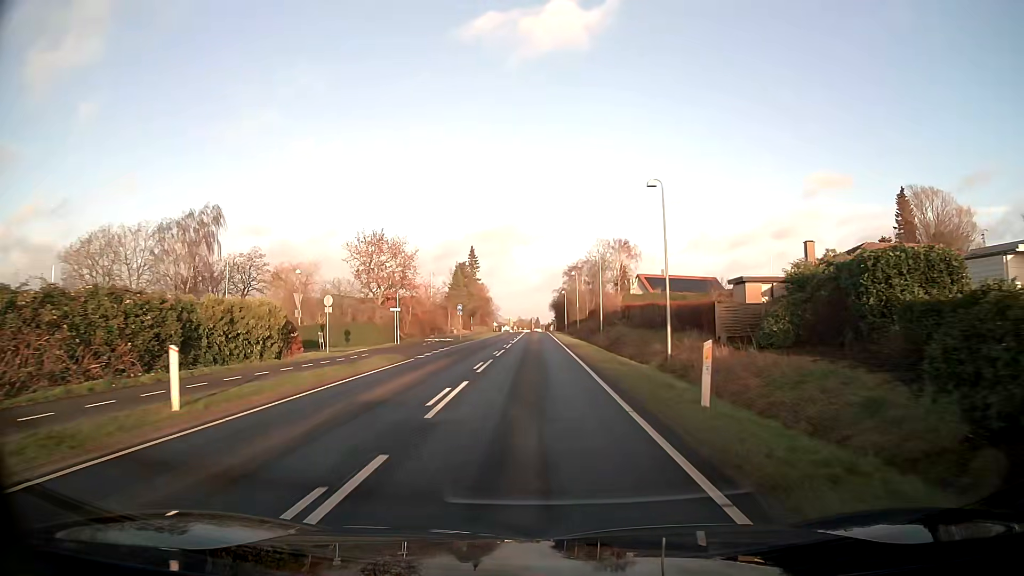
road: tertiary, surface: asphalt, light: Day
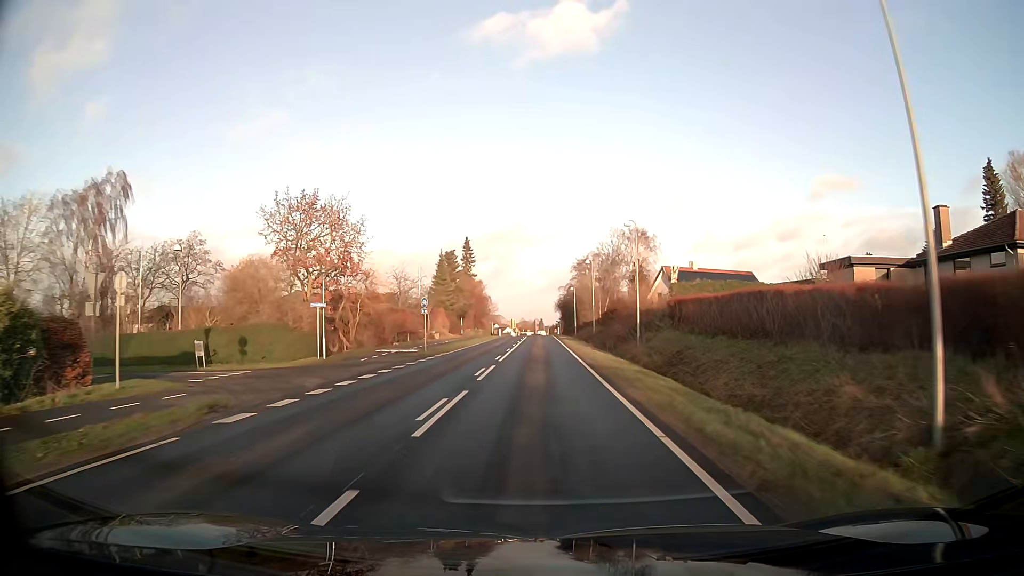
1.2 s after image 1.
(0.0, +17.3) m; 0°
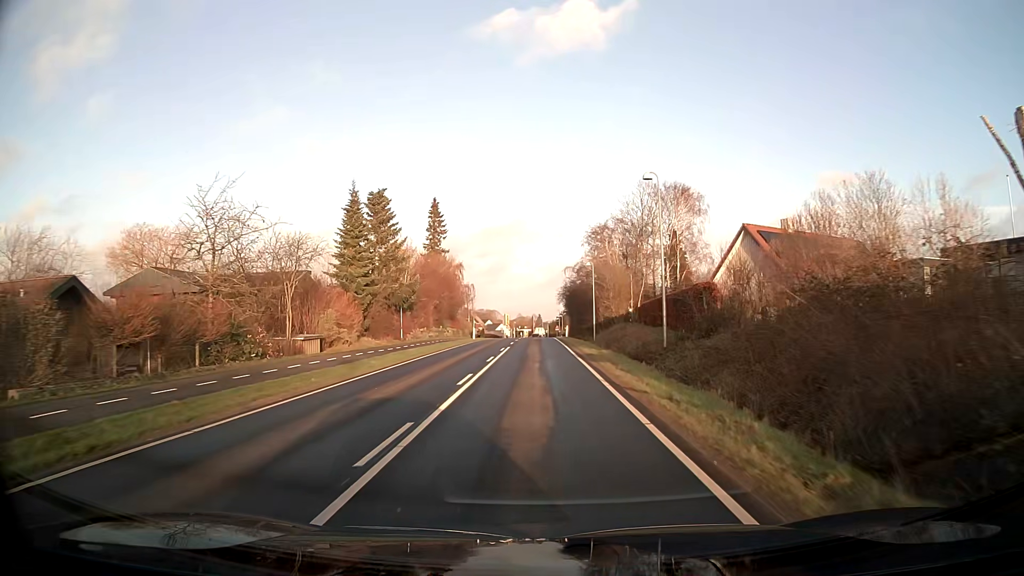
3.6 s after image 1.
(+0.2, +34.8) m; 0°
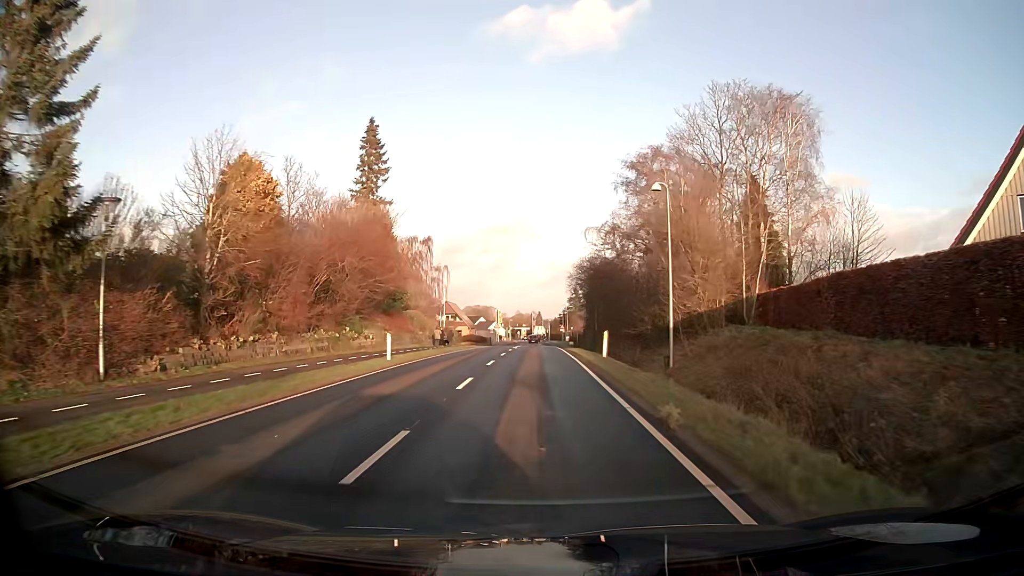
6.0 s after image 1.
(-0.1, +33.7) m; 0°
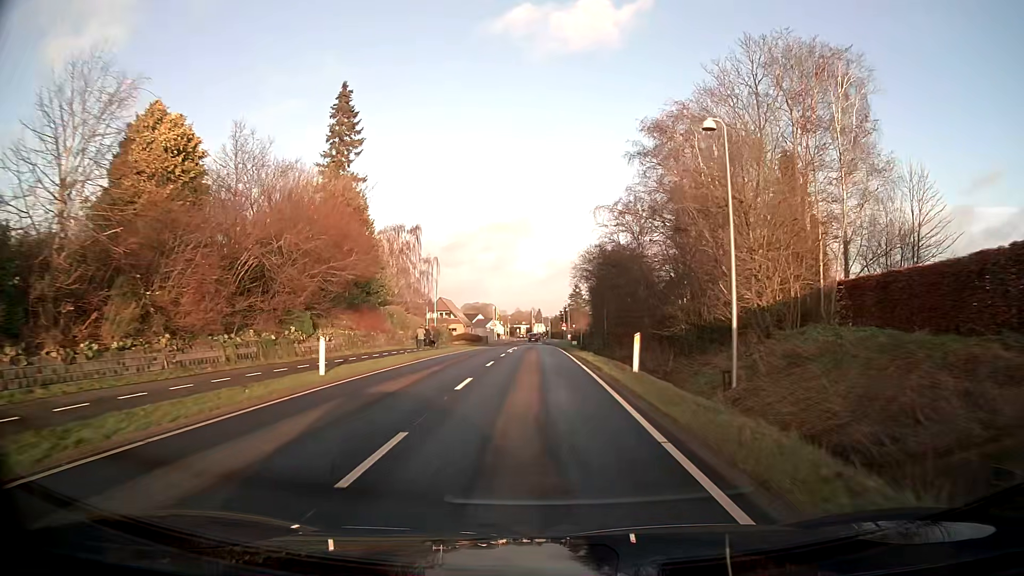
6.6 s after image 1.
(0.0, +8.0) m; 0°
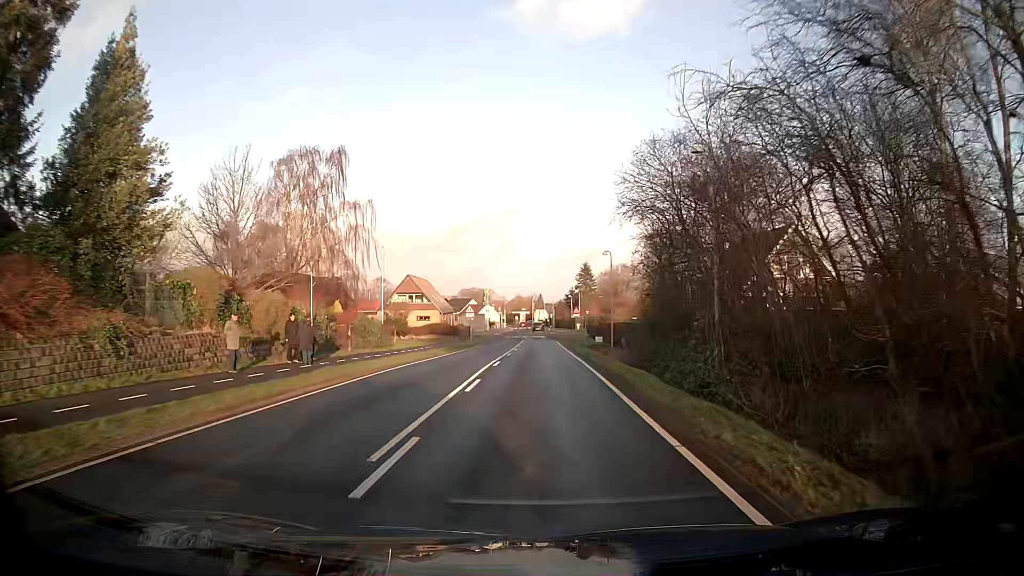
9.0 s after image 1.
(-0.1, +30.4) m; 0°
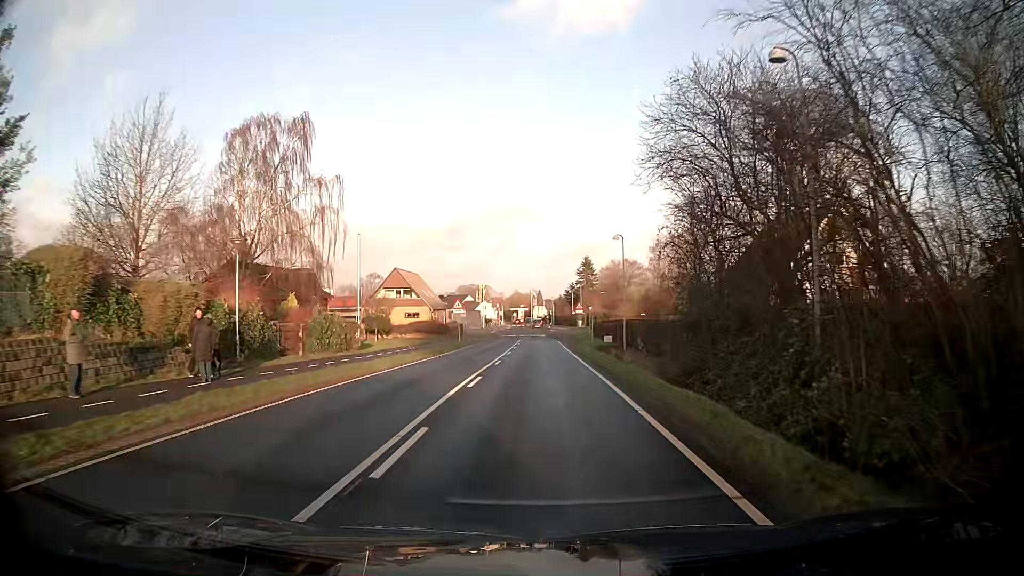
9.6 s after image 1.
(0.0, +7.2) m; 0°
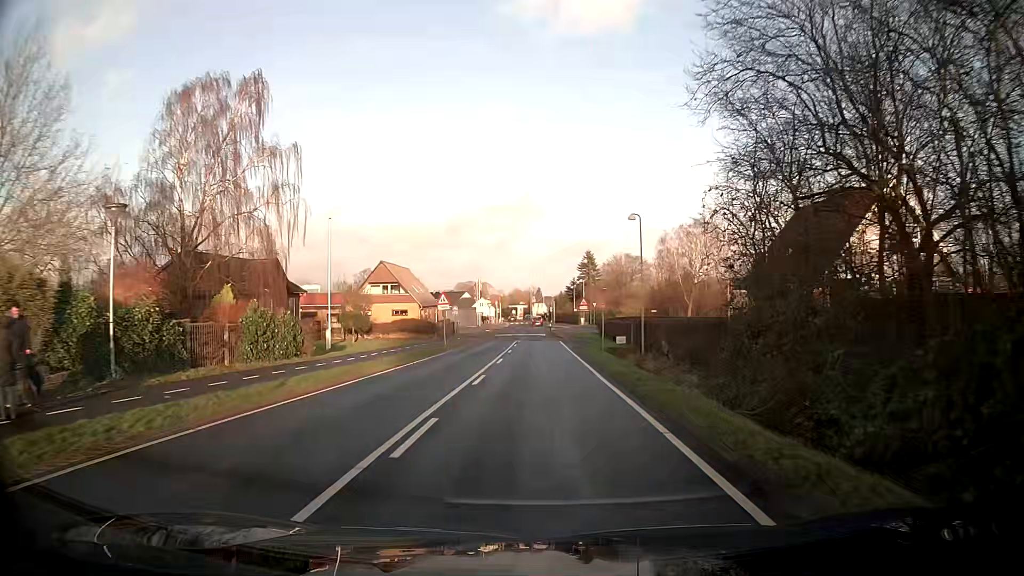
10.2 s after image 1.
(0.0, +7.0) m; 0°
(0, +10) (0, +20) (0, +30) (0, +40) (-1, +50) (-1, +60) (-1, +70) (-1, +80) (-1, +90) (-1, +100) m
